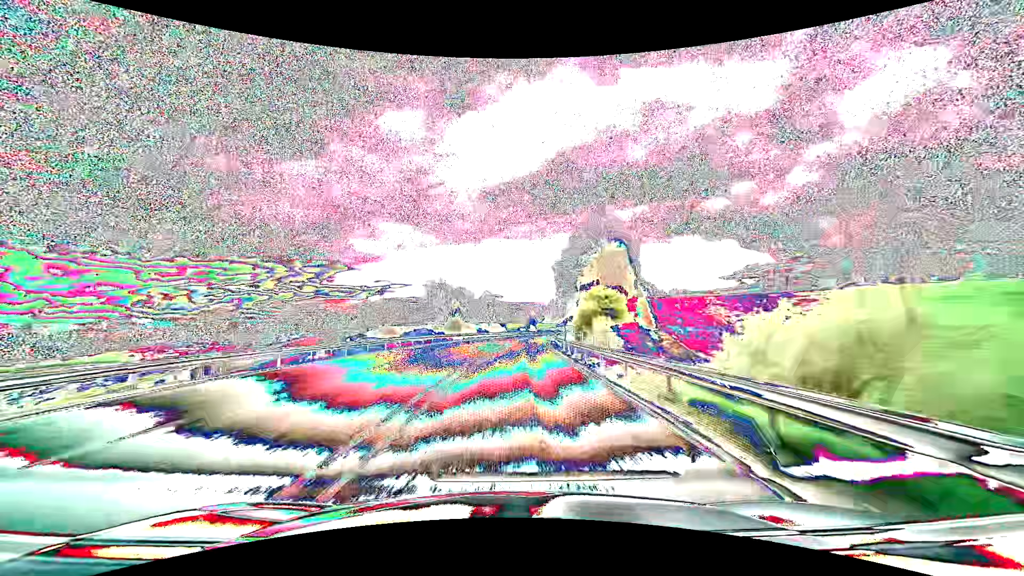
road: primary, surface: asphalt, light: Day
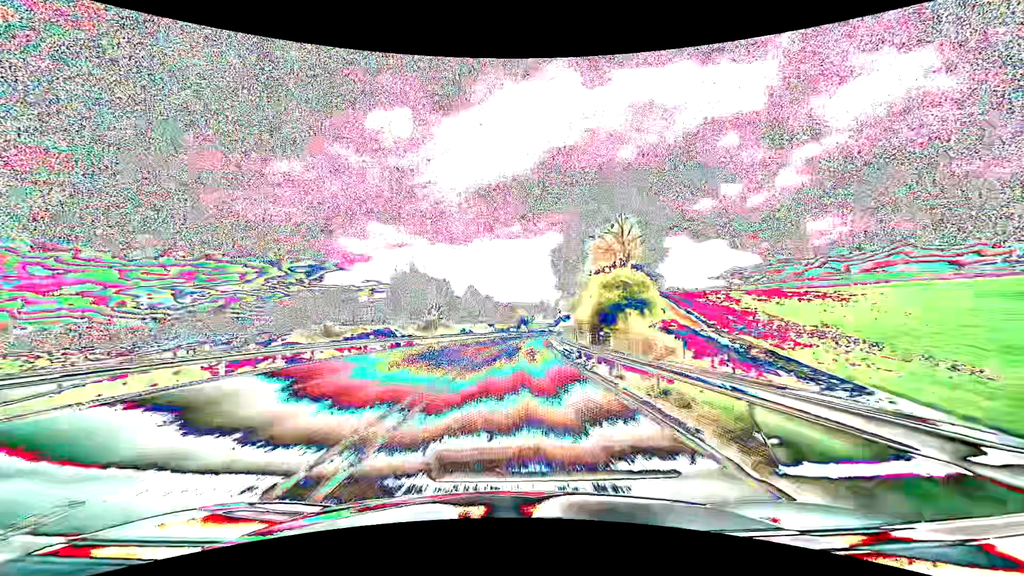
(+0.2, +15.8) m; +1°
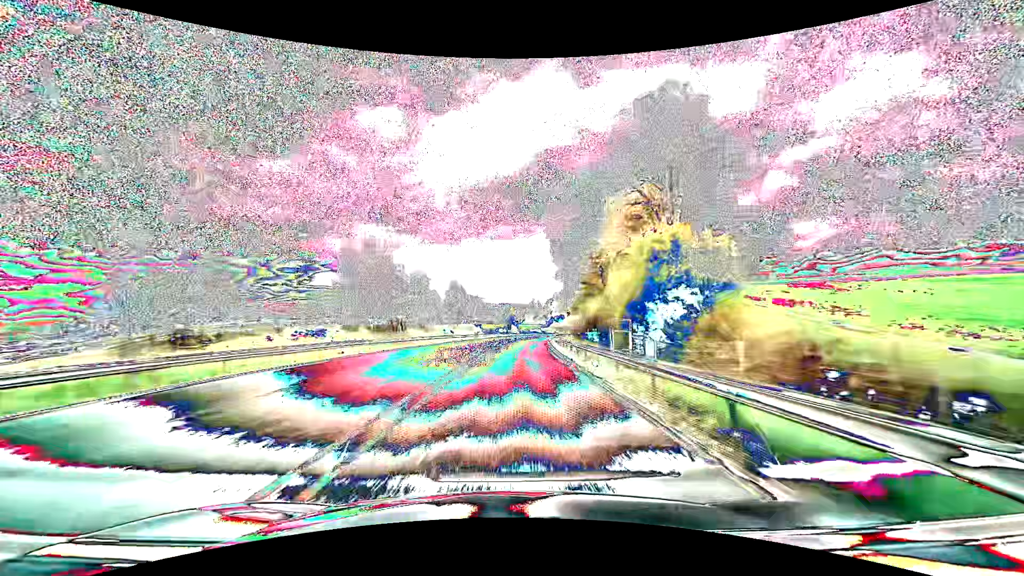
(+0.2, +15.8) m; +1°
